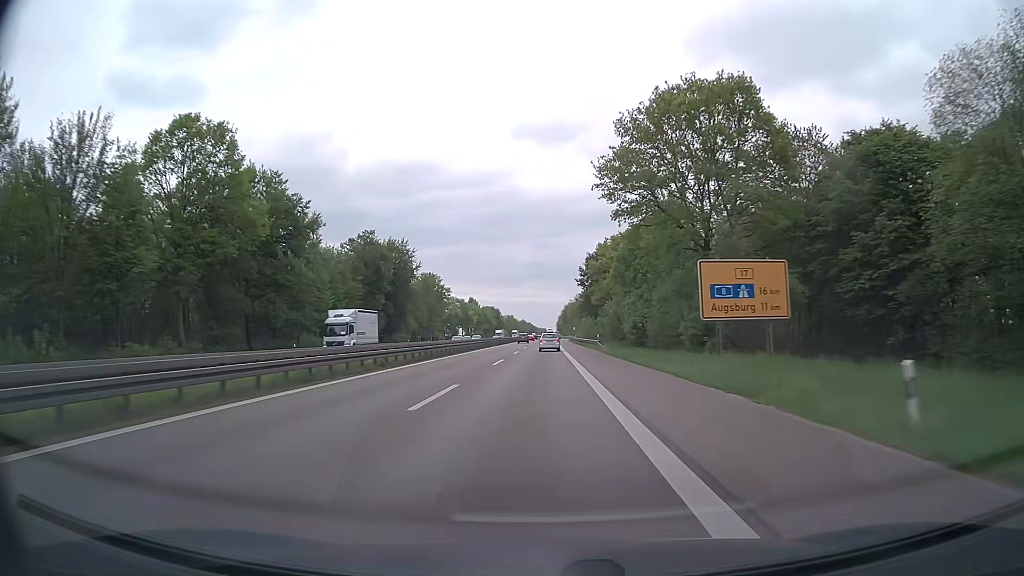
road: trunk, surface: asphalt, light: Day
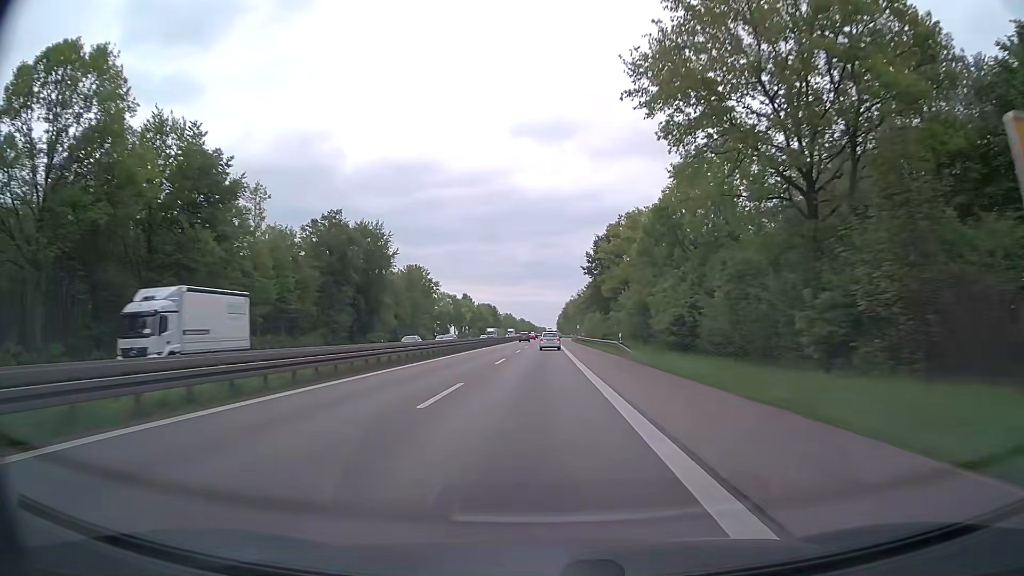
(0.0, +17.8) m; 0°
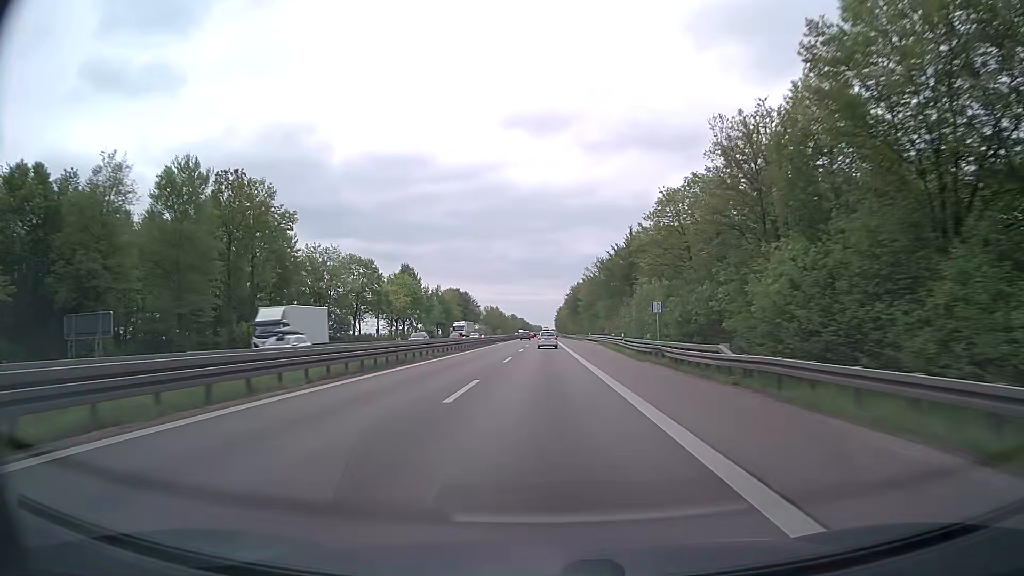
(+0.2, +89.8) m; 0°
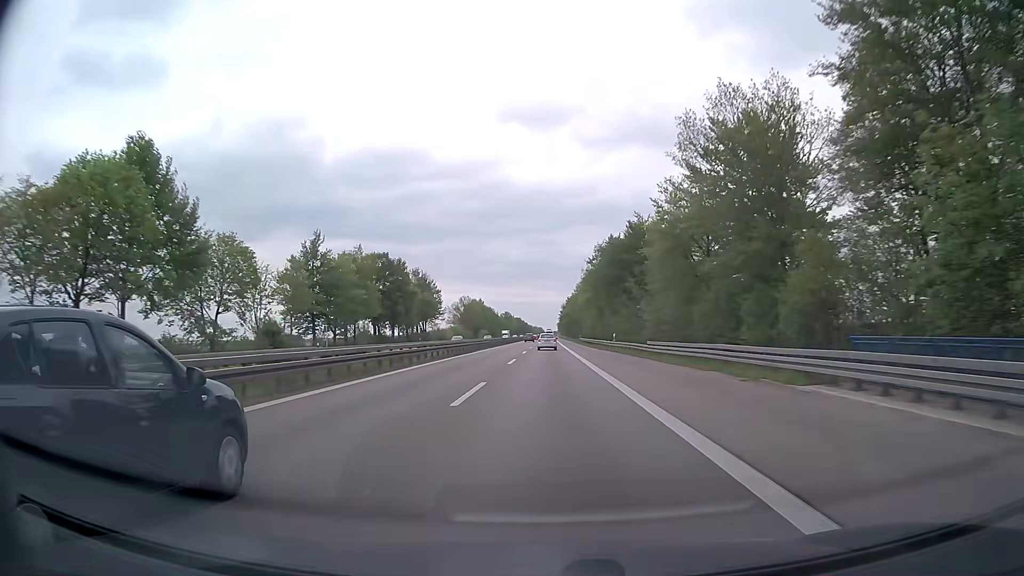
(-0.1, +90.7) m; 0°
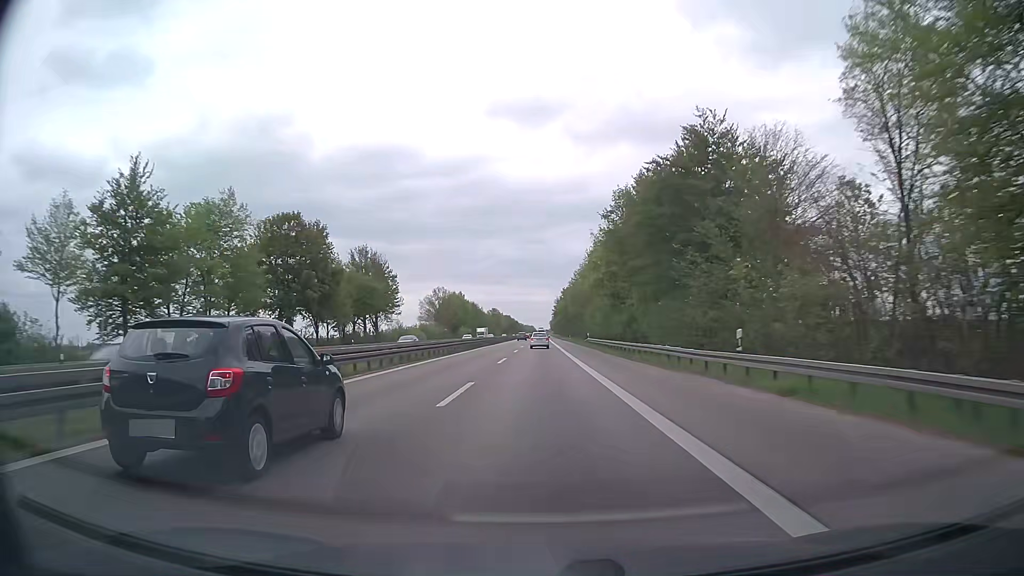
(+0.3, +36.4) m; +1°
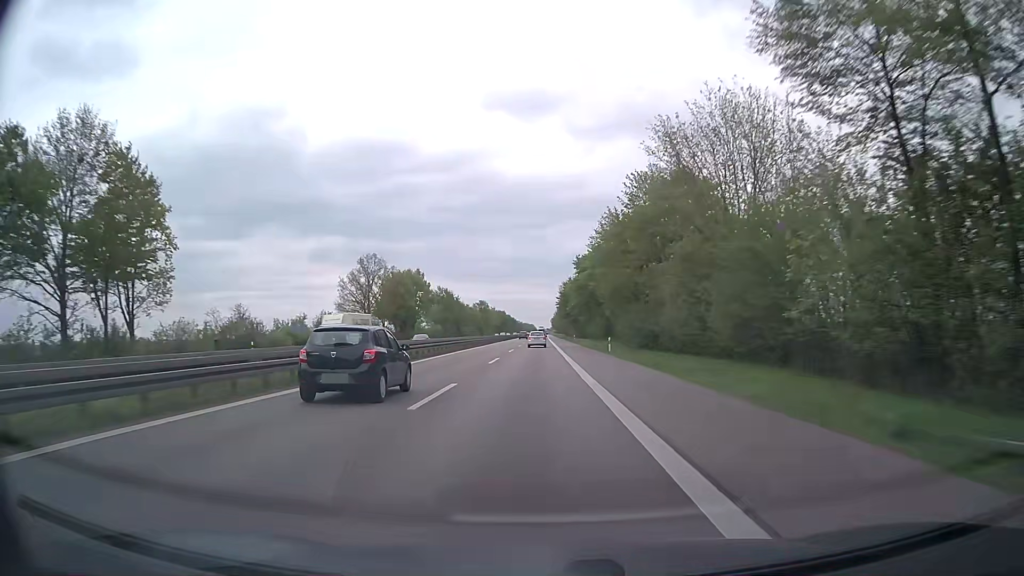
(+0.2, +72.8) m; 0°
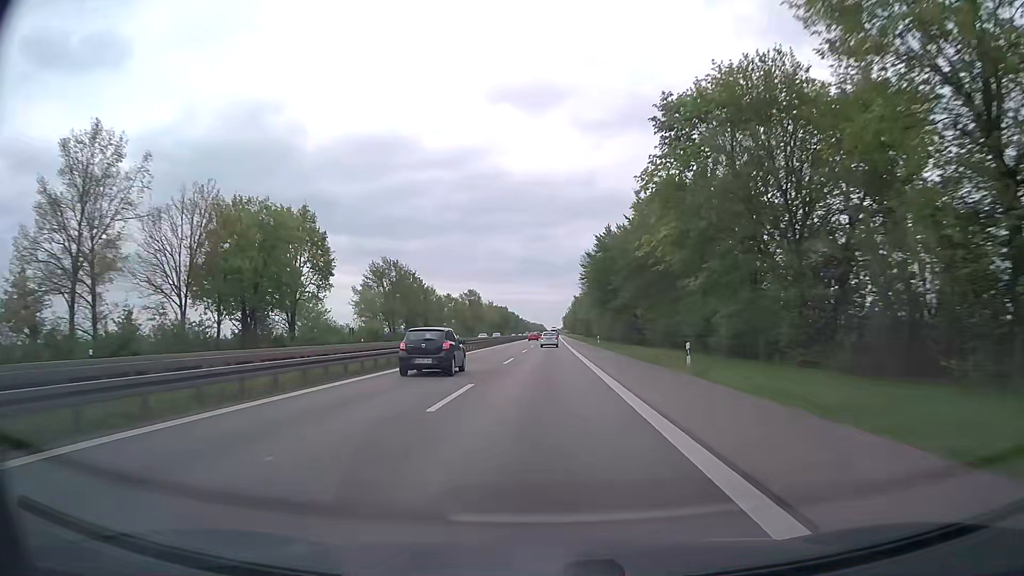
(-0.5, +72.8) m; -1°
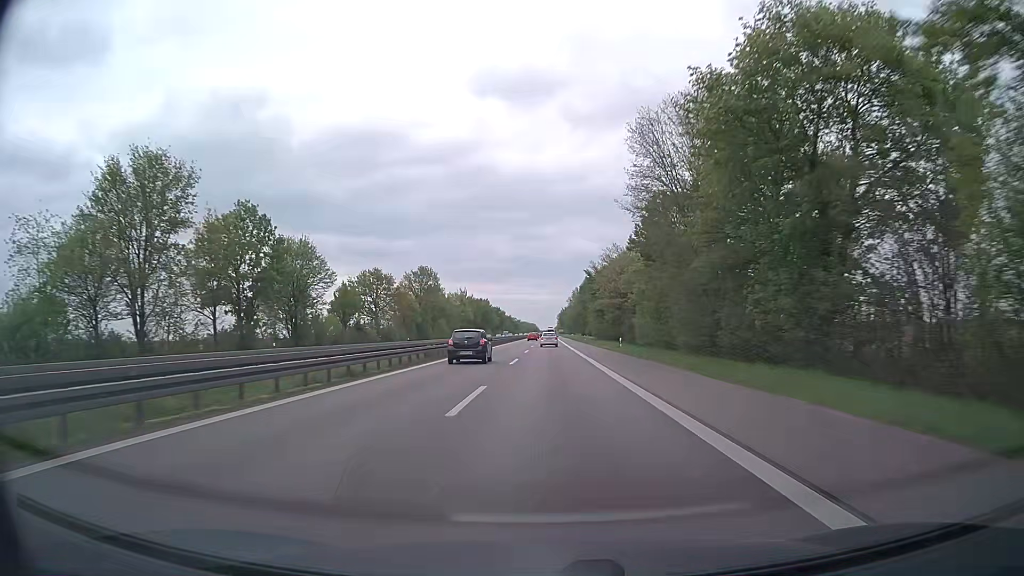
(+0.1, +72.8) m; 0°
(0, +10) (0, +20) (0, +30) (0, +40) (0, +50) (0, +60) (+1, +70) (+1, +80) (+1, +90) (+1, +100) m
